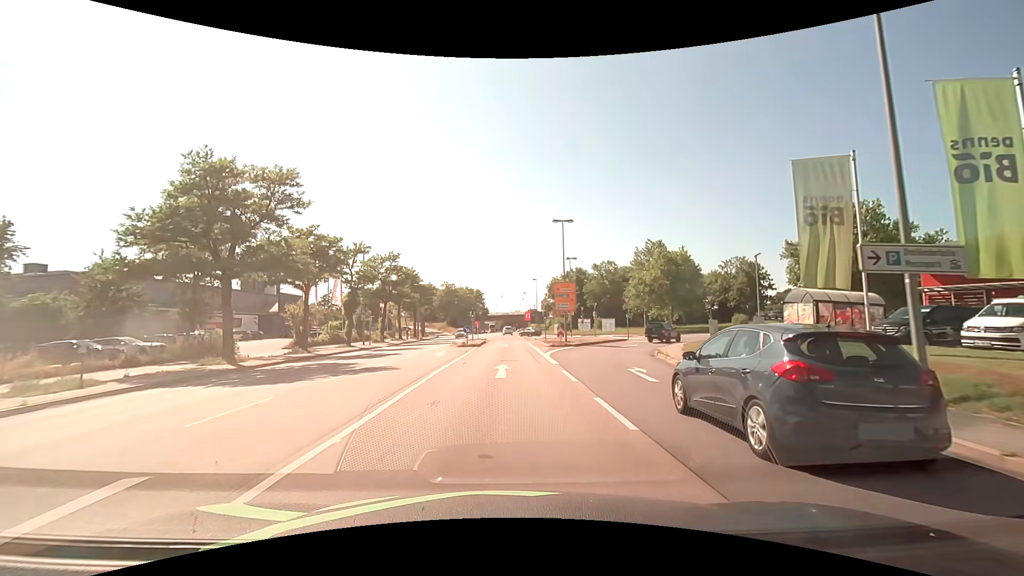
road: primary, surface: asphalt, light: Day
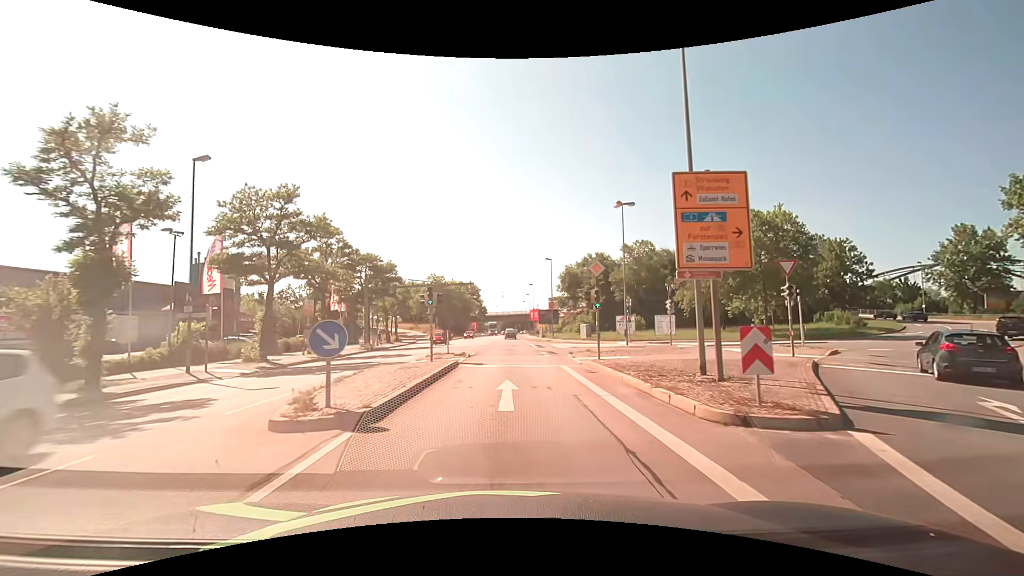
(-0.1, +28.6) m; 0°
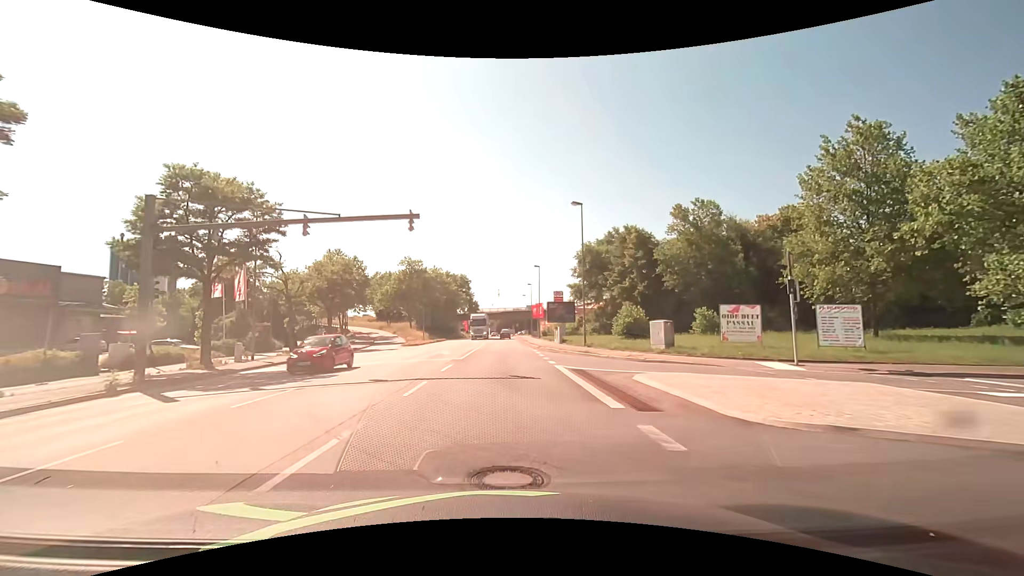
(0.0, +28.4) m; 0°
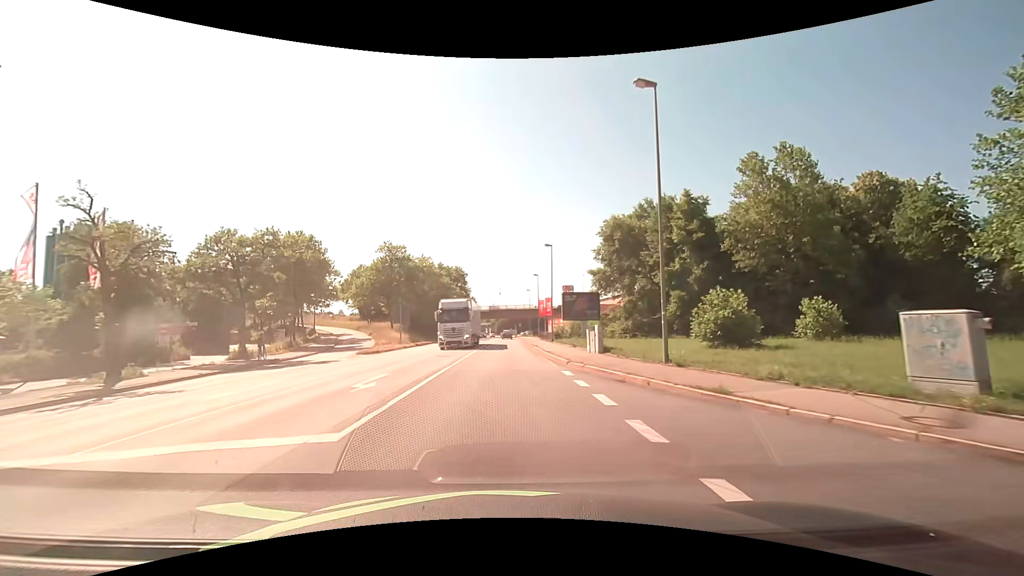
(-0.1, +17.5) m; 0°
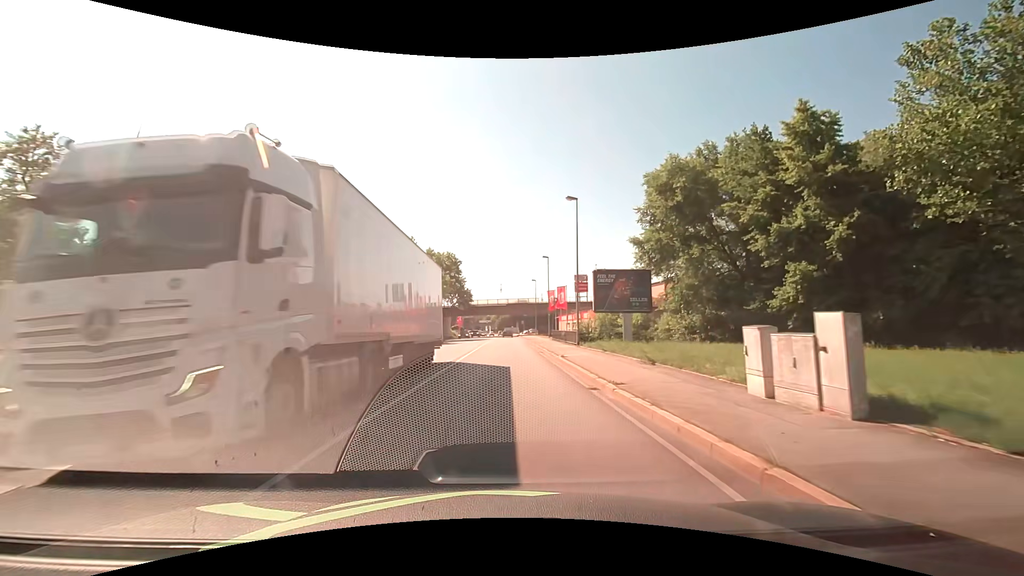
(-0.1, +18.0) m; 0°
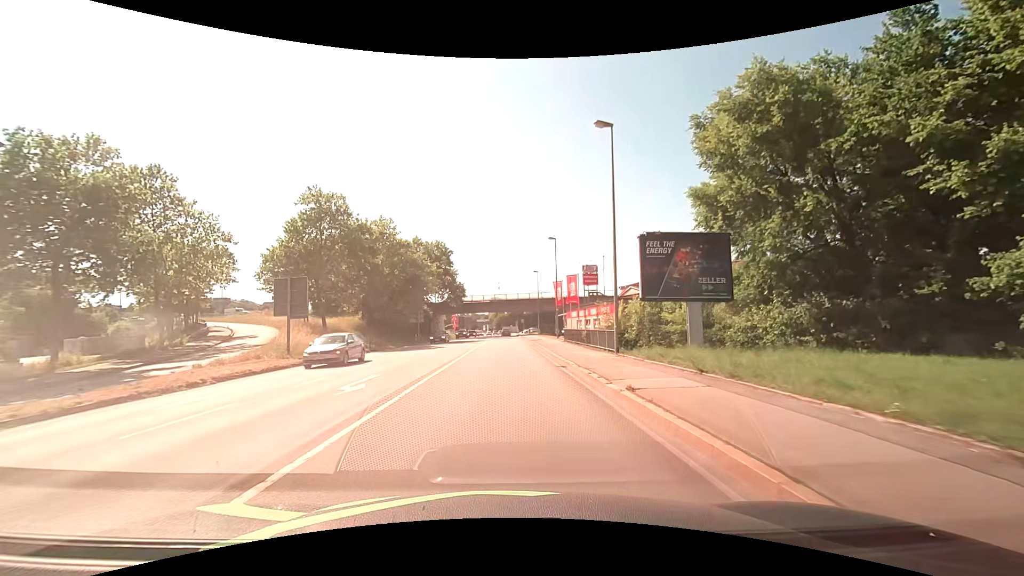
(+0.1, +12.3) m; 0°
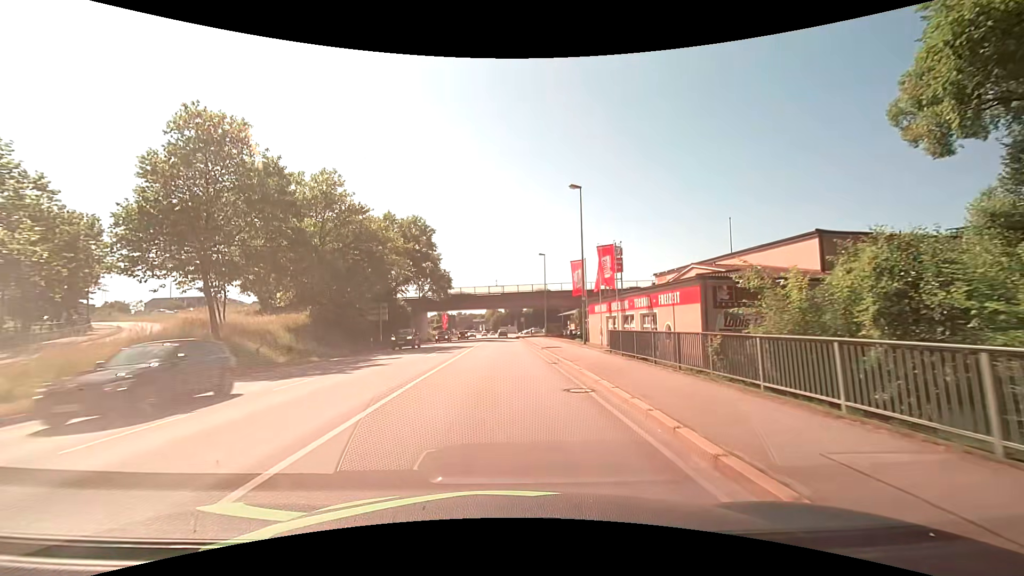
(+0.1, +18.9) m; 0°
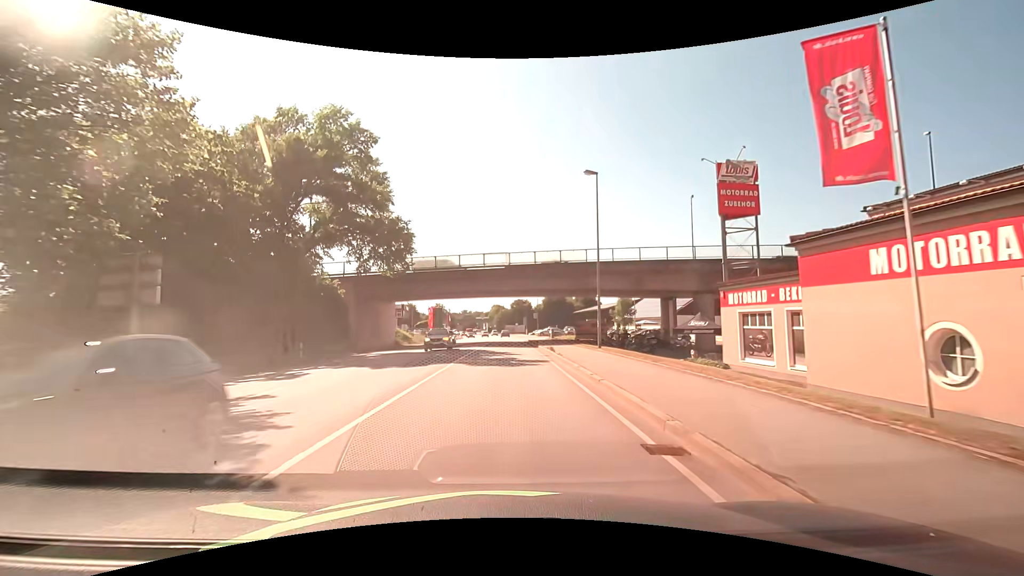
(-0.1, +32.6) m; 0°
(0, +10) (0, +20) (0, +30) (0, +40) (0, +50) (0, +60) (+4, +69) (+13, +73) (+21, +68) (+27, +60) m
